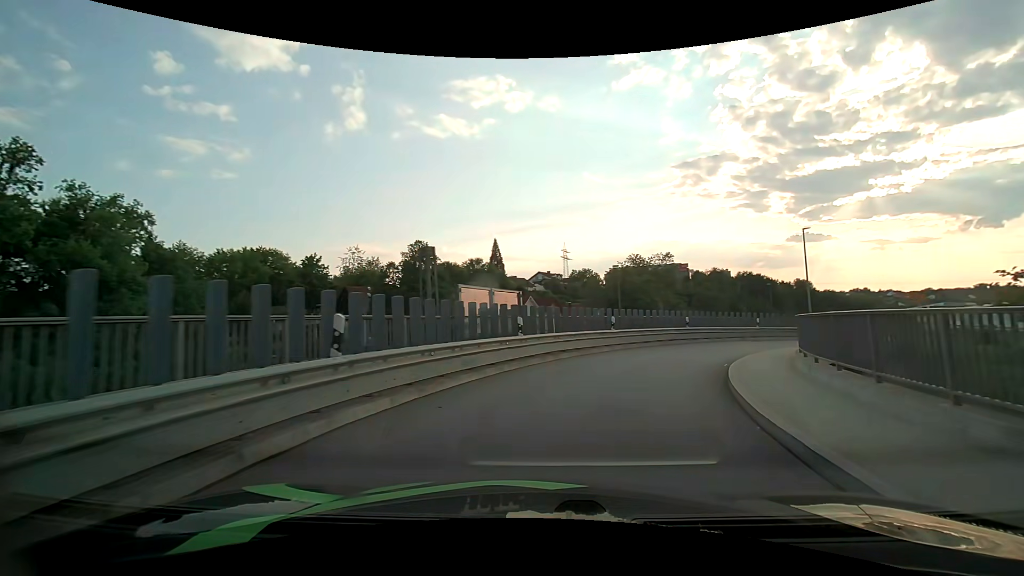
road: primary_link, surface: asphalt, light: Day
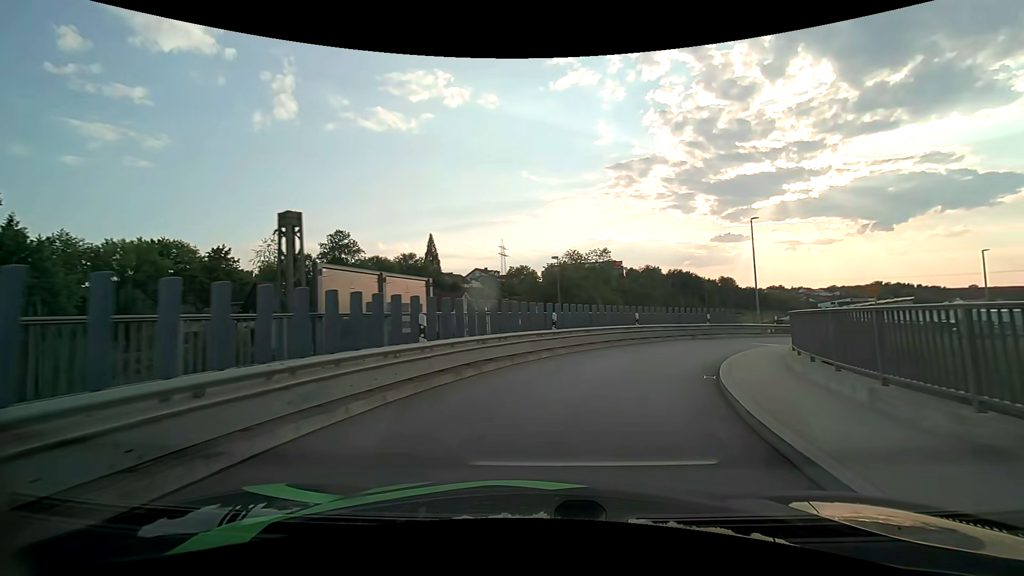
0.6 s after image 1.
(+0.3, +4.6) m; +8°
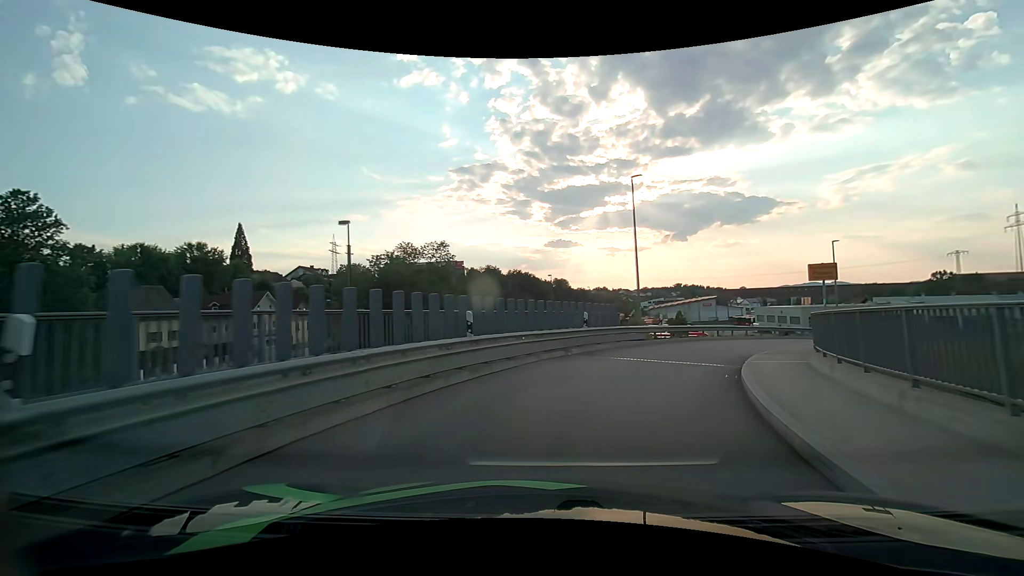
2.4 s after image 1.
(+2.2, +13.3) m; +18°
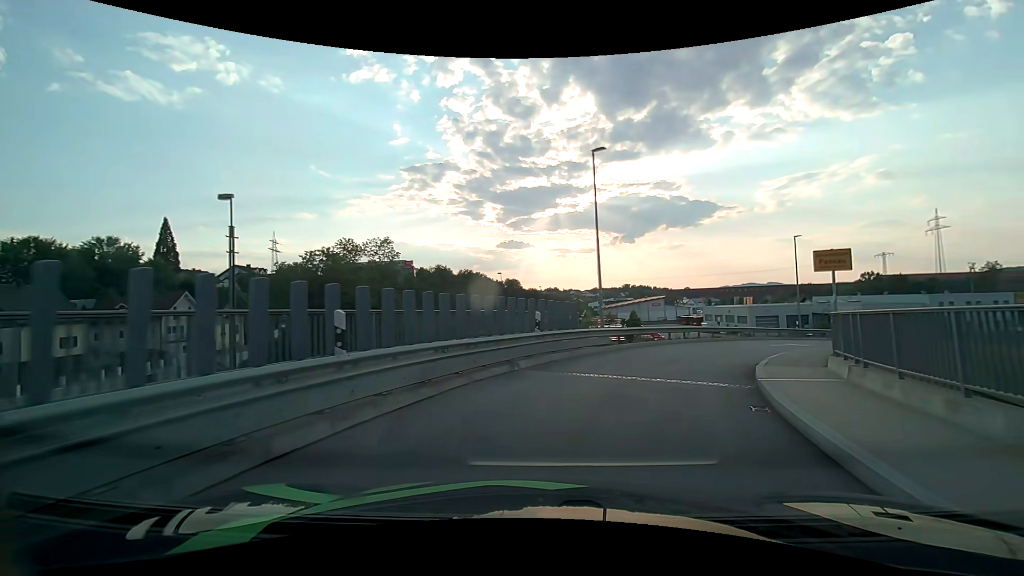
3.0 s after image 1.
(+0.2, +4.4) m; +5°
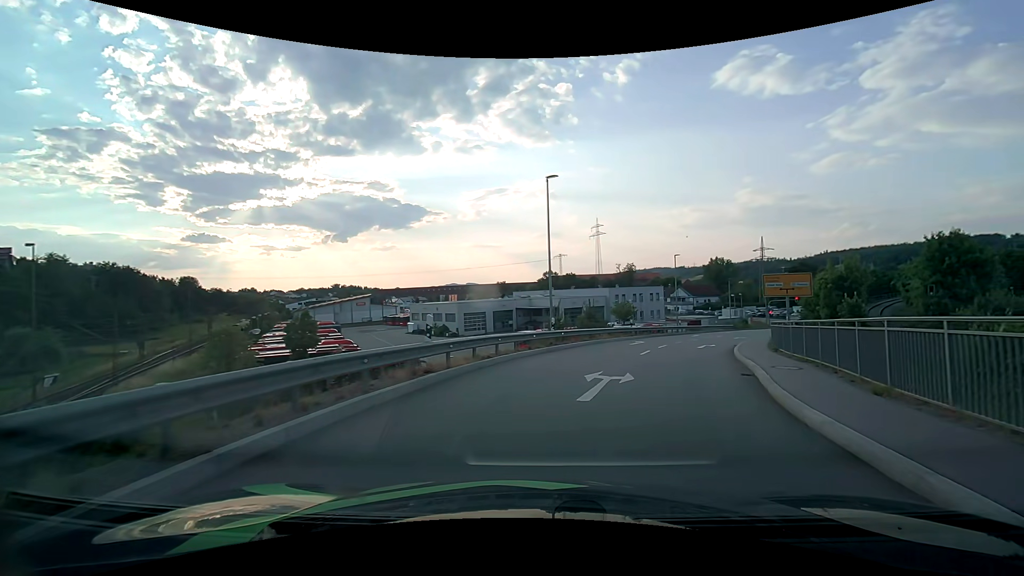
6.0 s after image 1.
(+6.3, +21.1) m; +32°
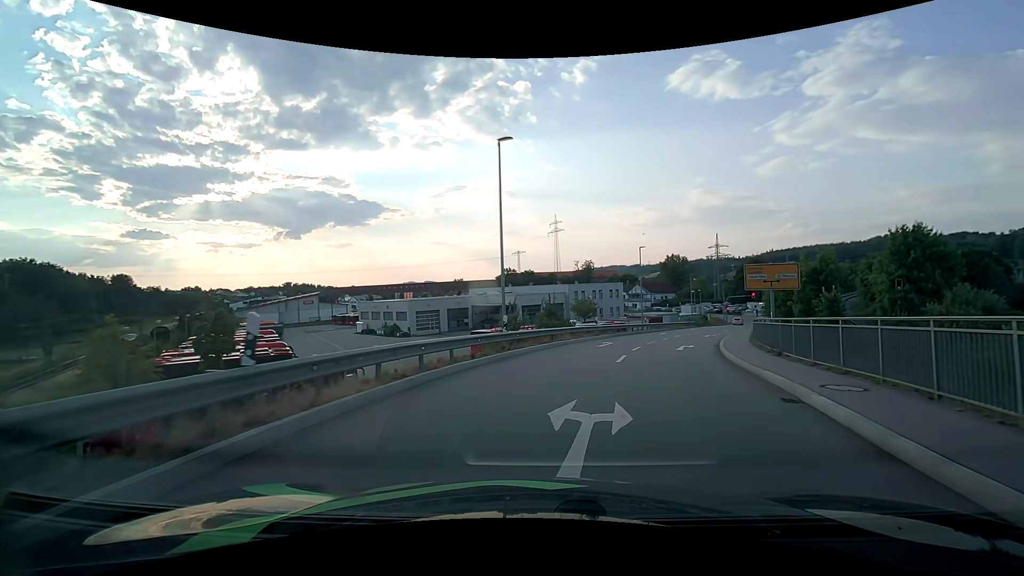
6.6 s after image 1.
(+0.2, +4.9) m; +5°
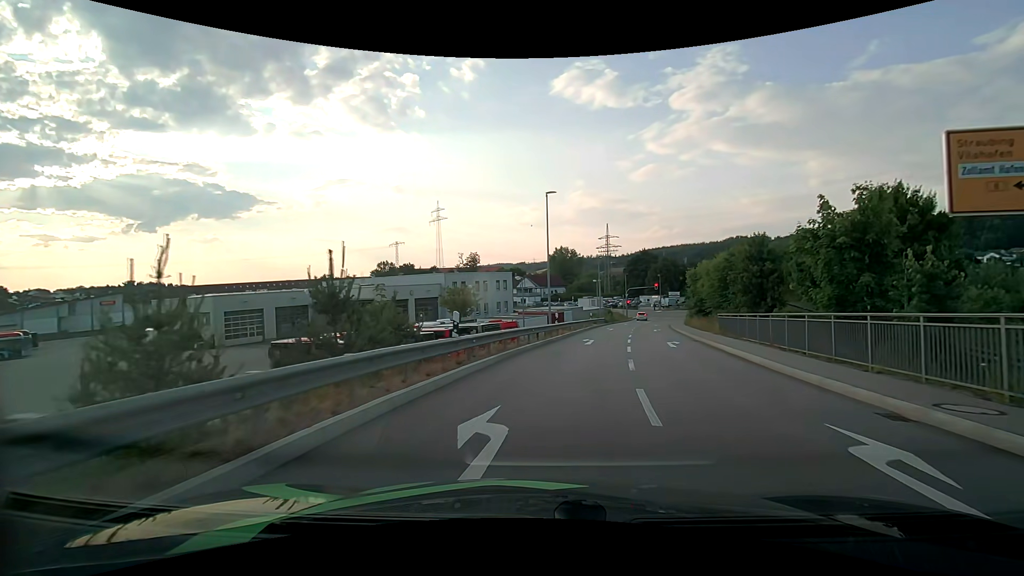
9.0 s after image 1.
(+2.8, +21.5) m; +13°
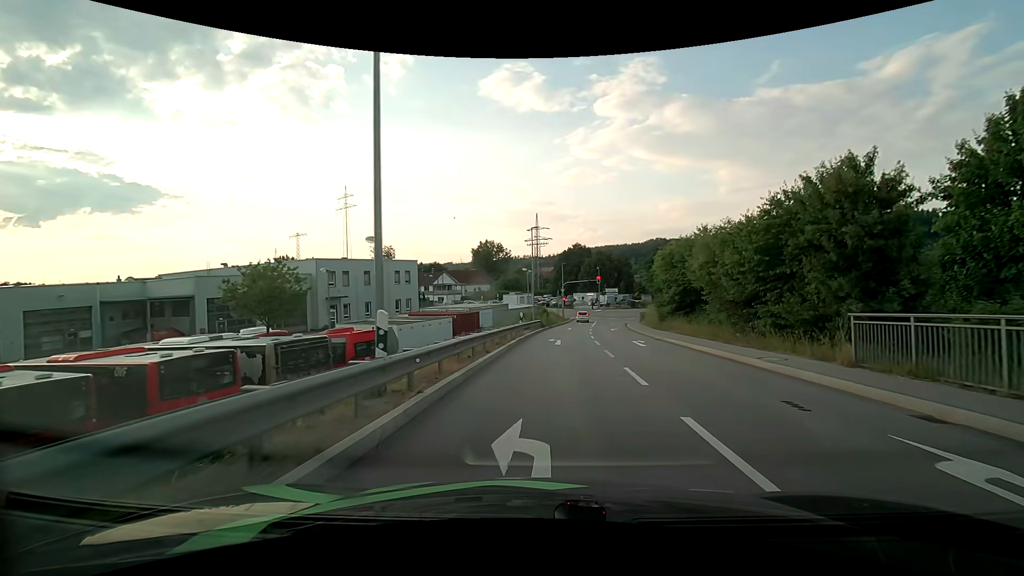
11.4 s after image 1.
(+1.7, +20.4) m; +8°
(0, +10) (+1, +20) (+1, +30) (+2, +40) (+3, +50) (+4, +60) (+6, +70) (+7, +80) (+7, +89) (0, +97) m
